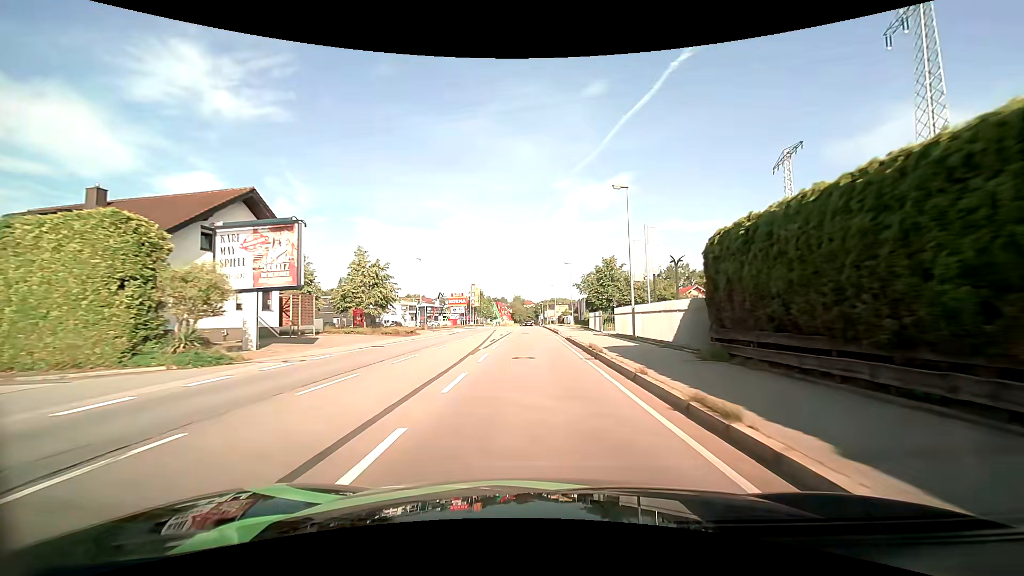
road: primary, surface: asphalt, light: Day
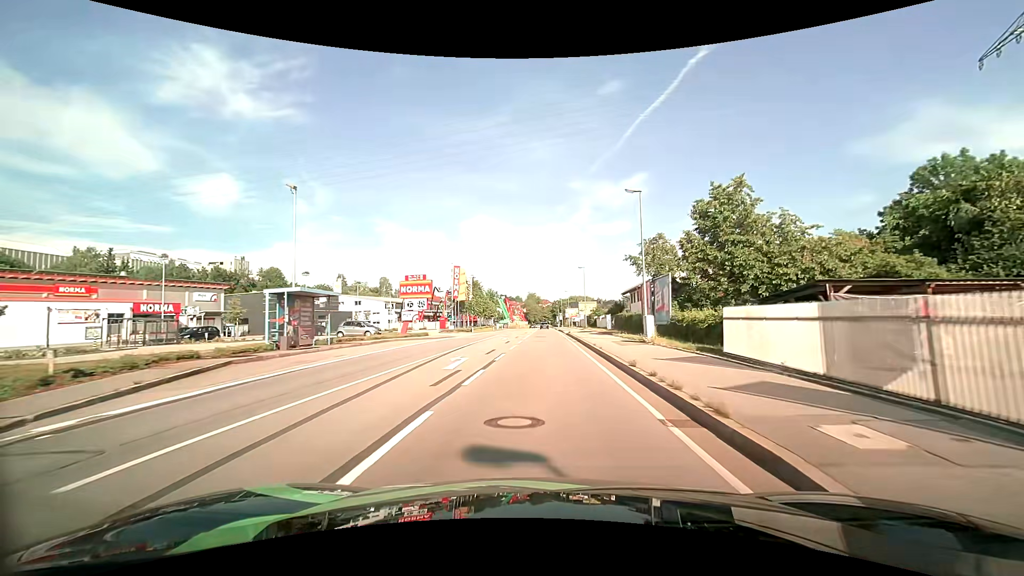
(-0.4, +34.9) m; -2°
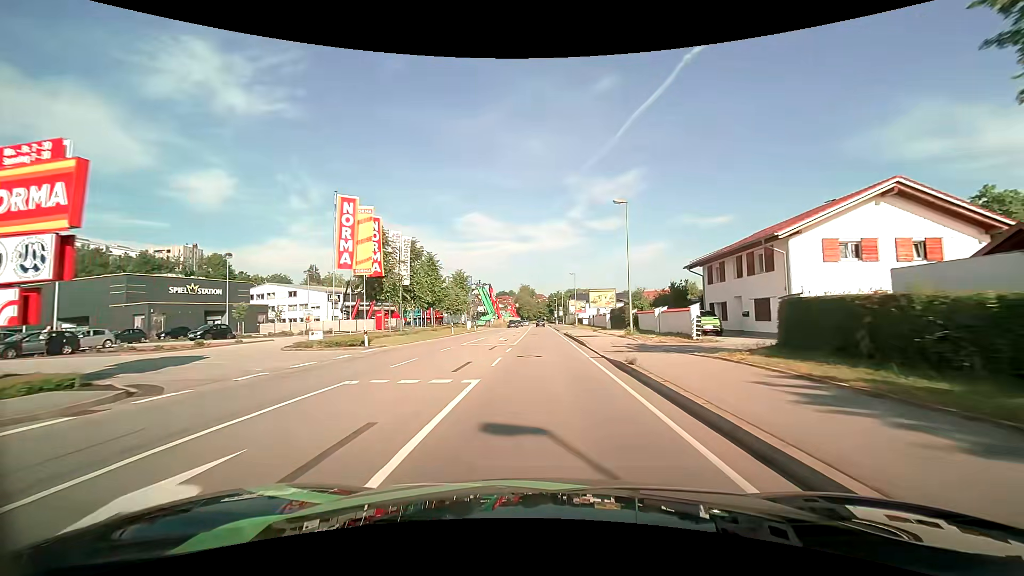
(+0.3, +33.8) m; +1°
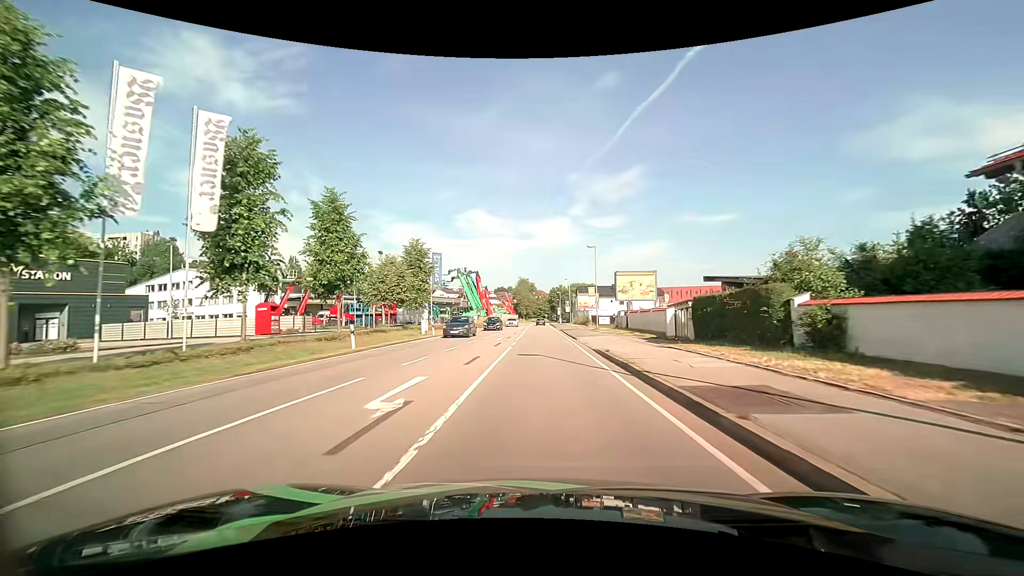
(0.0, +25.4) m; 0°
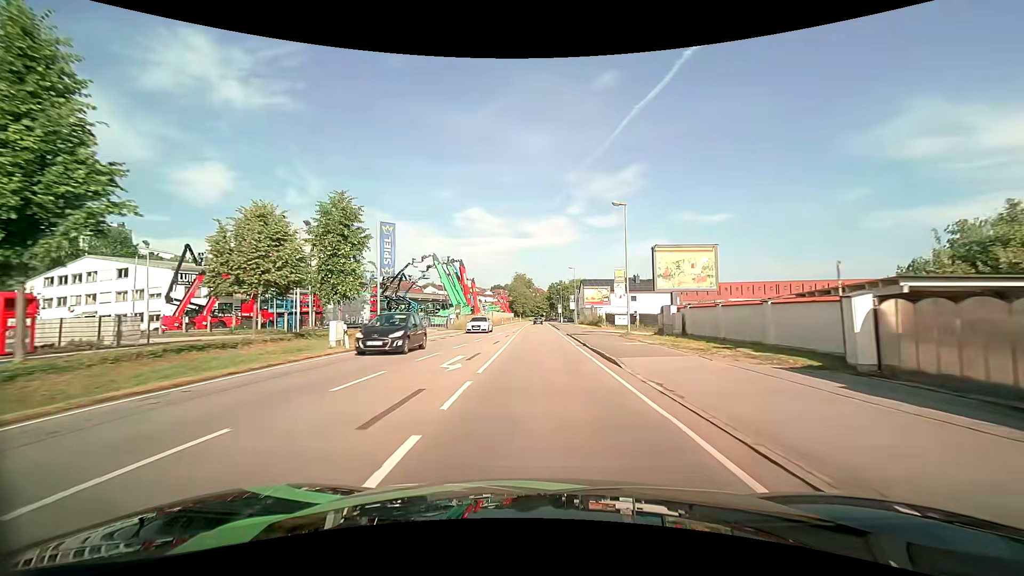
(+0.1, +17.1) m; 0°
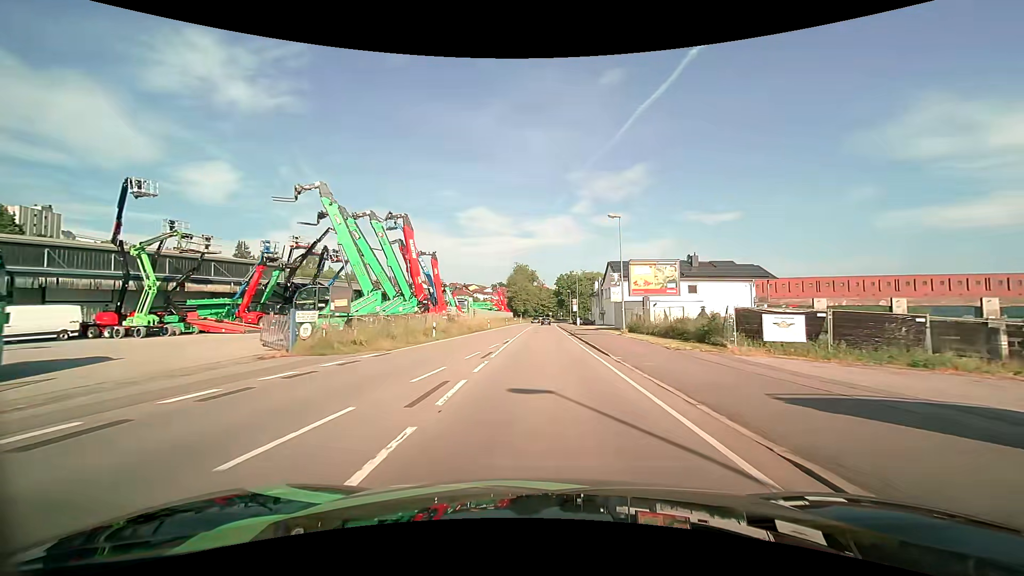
(0.0, +34.5) m; 0°
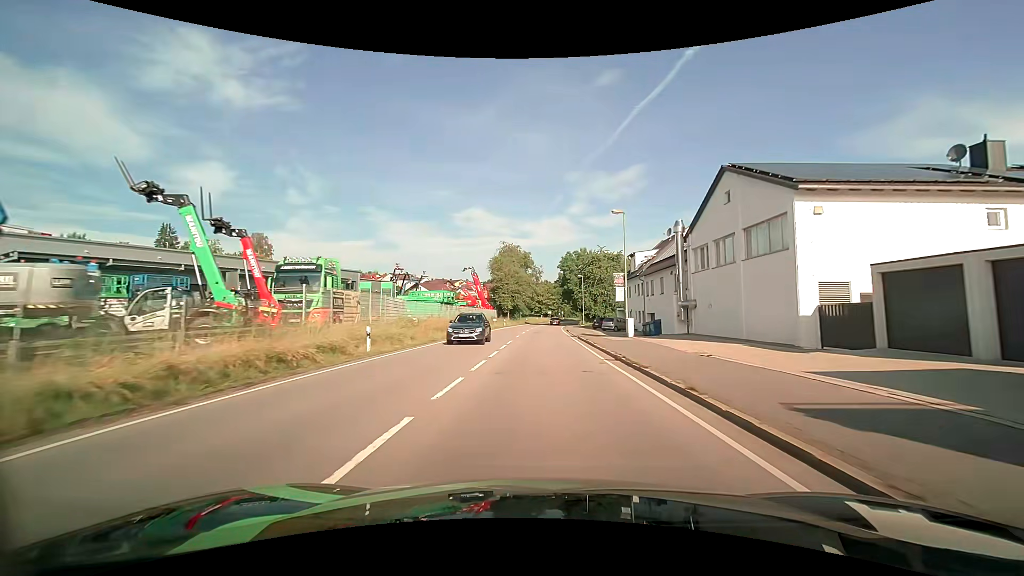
(0.0, +44.5) m; 0°
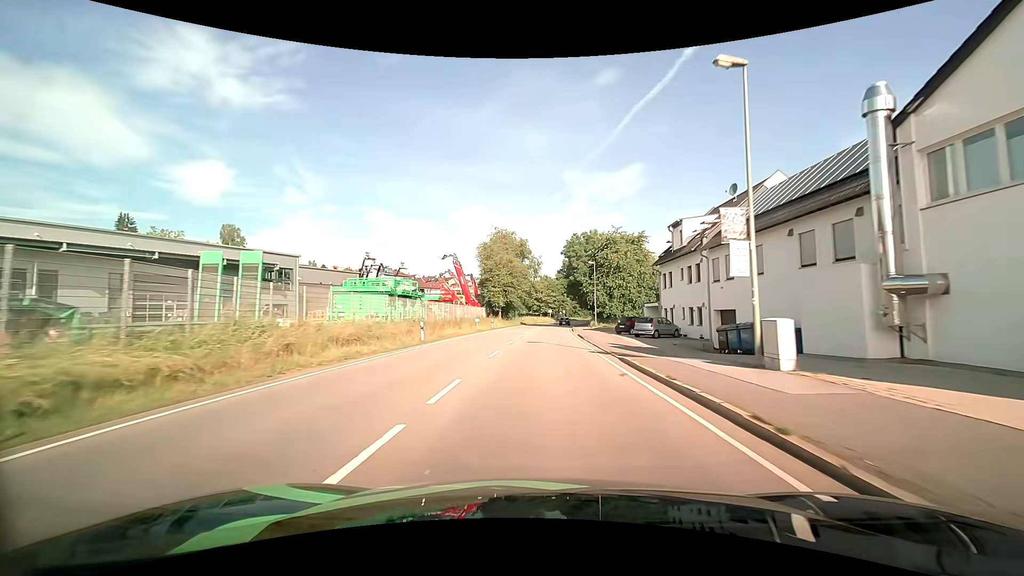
(+0.1, +18.6) m; 0°
(0, +10) (0, +20) (0, +30) (+1, +40) (+1, +50) (+2, +60) (+2, +70) (+3, +80) (+4, +90) (+5, +100) m
